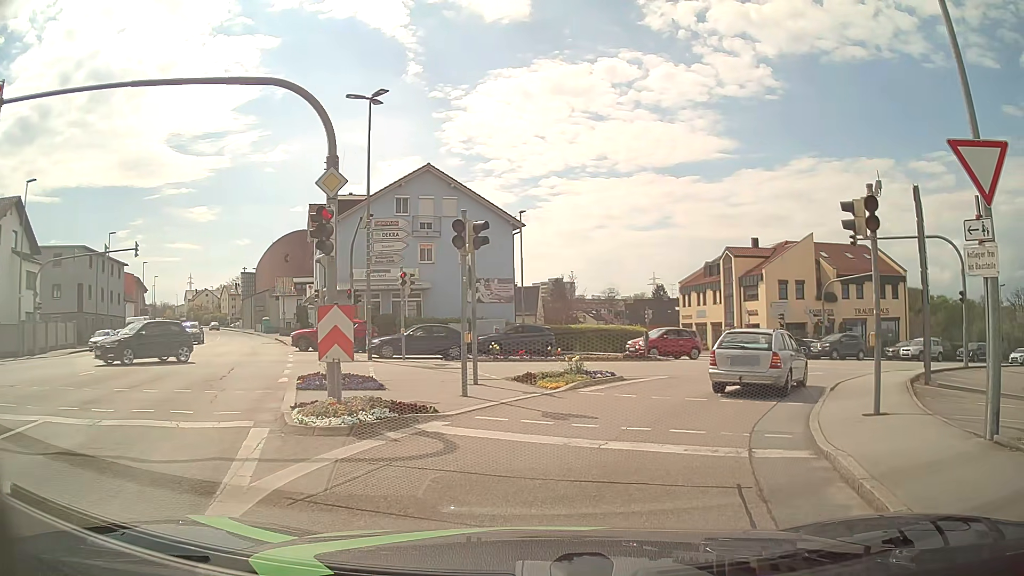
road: tertiary_link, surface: asphalt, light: Day
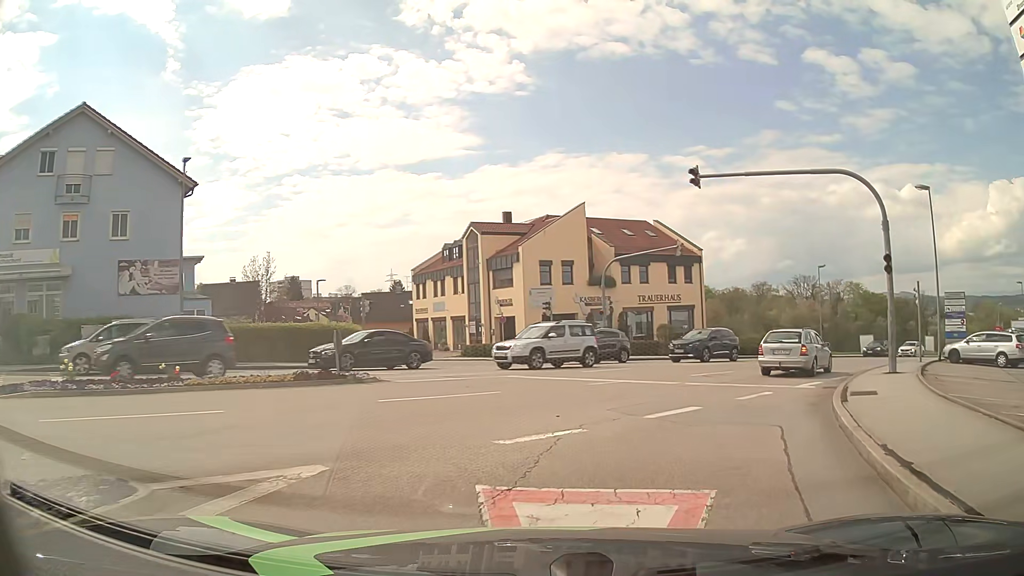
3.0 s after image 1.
(+2.4, +12.8) m; +21°
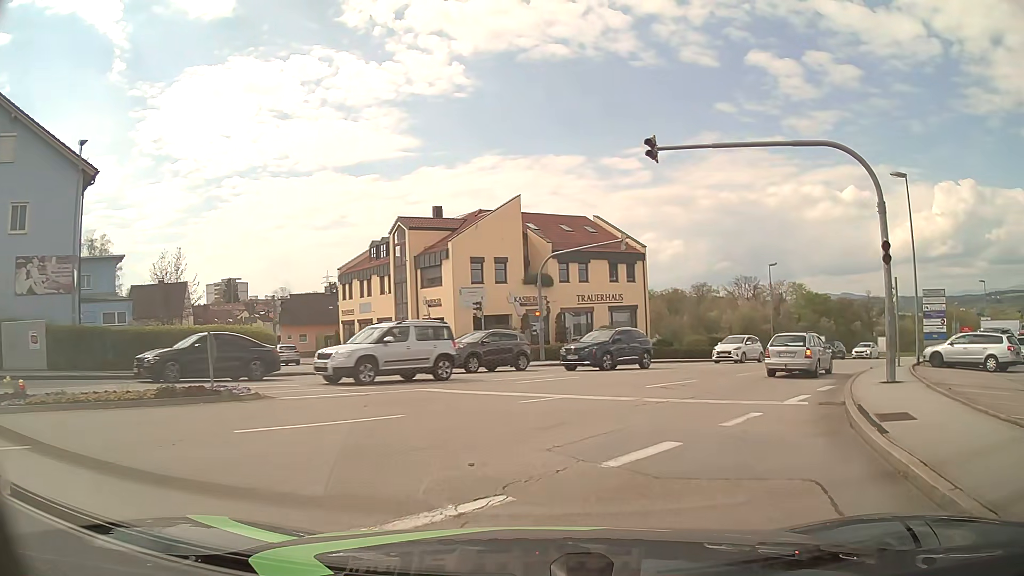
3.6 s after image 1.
(+0.2, +3.5) m; +5°
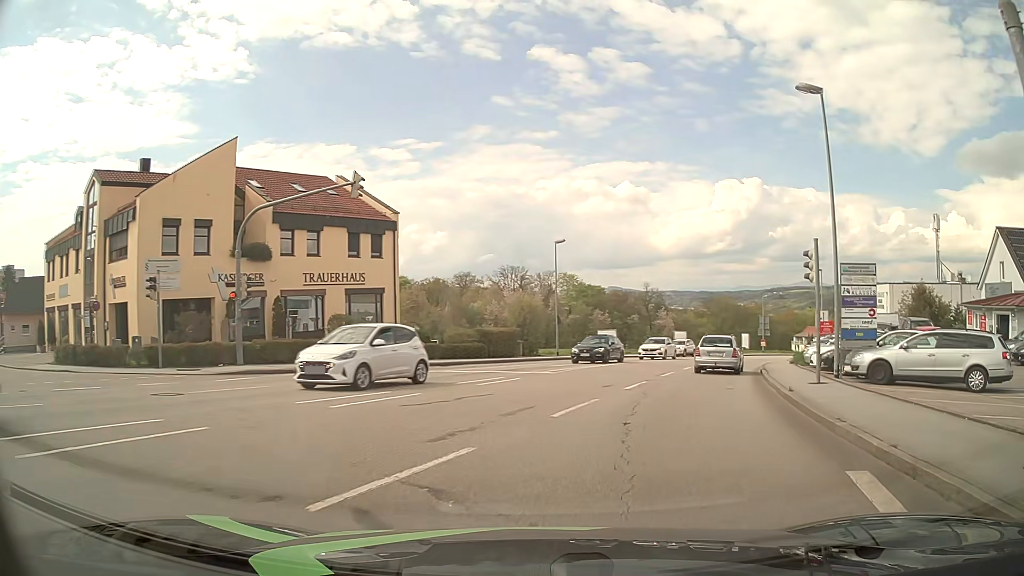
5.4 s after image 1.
(+2.1, +11.7) m; +21°
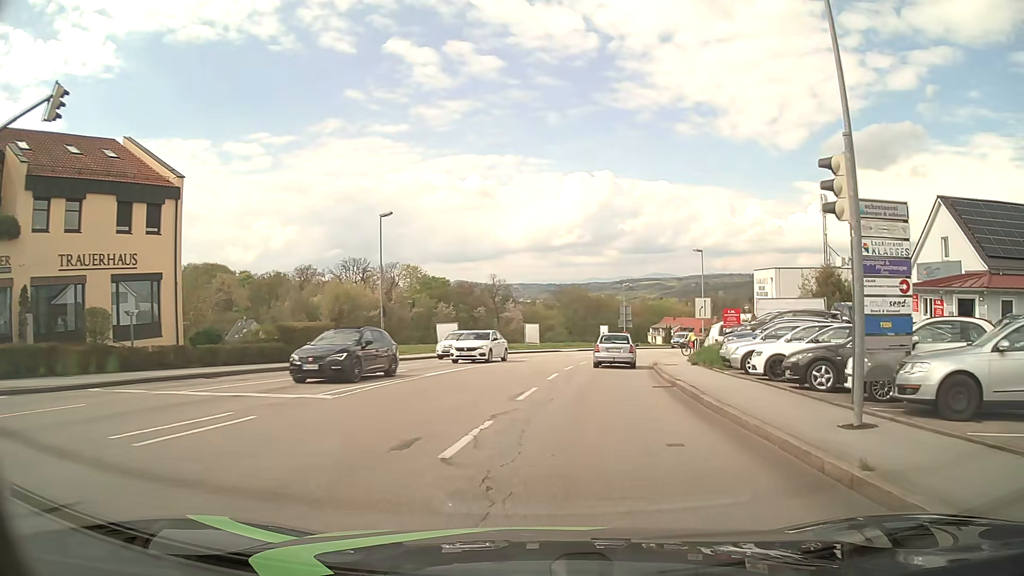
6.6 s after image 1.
(+1.1, +9.3) m; +12°
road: tertiary
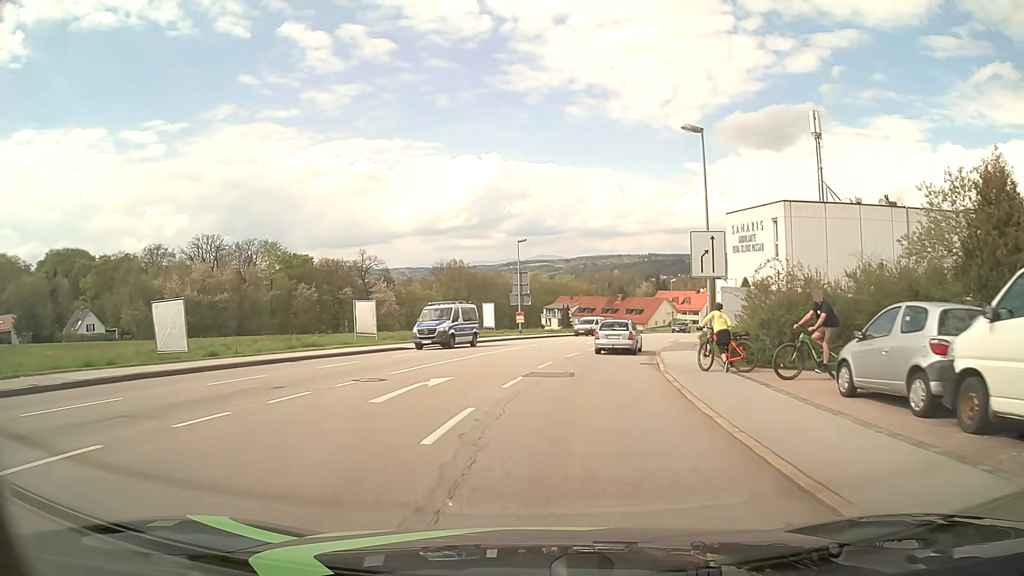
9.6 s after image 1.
(+3.1, +30.1) m; +10°
